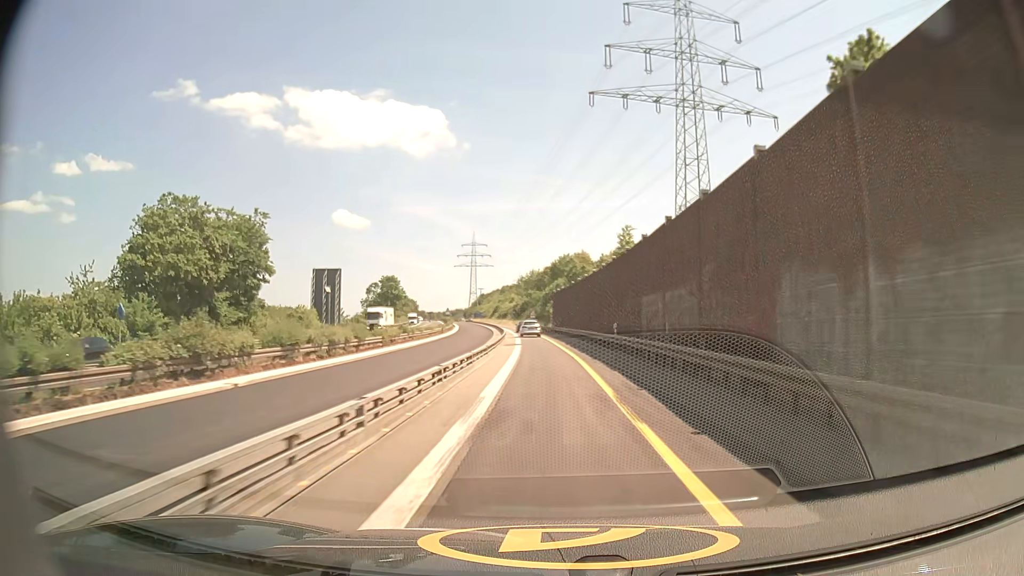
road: motorway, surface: asphalt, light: Day
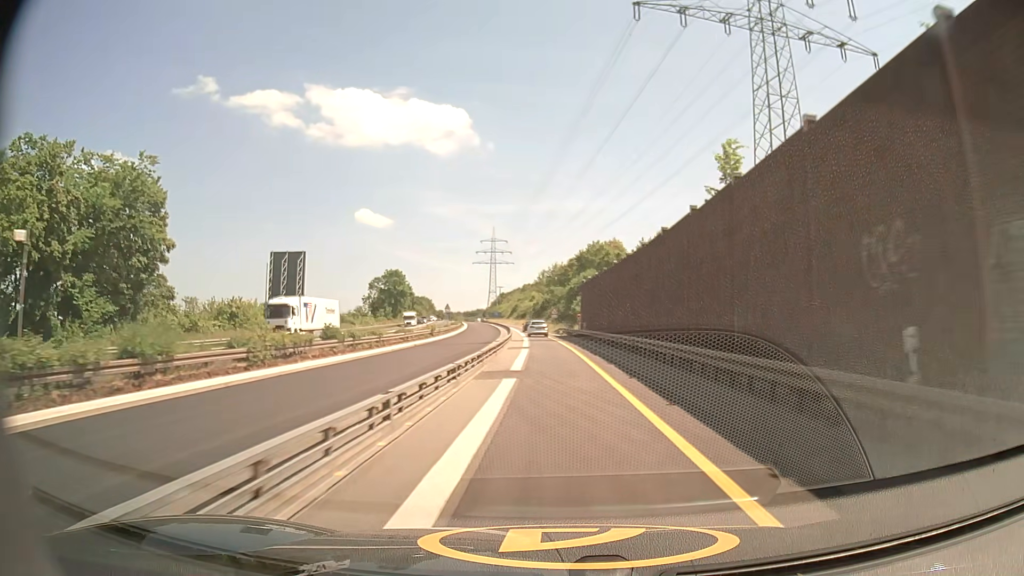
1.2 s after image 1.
(-0.5, +23.8) m; -2°
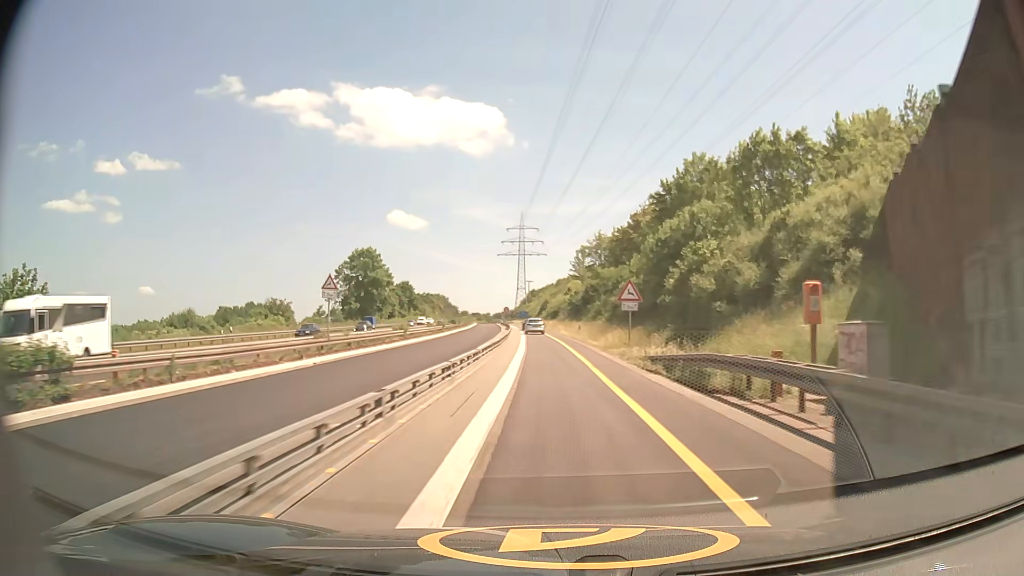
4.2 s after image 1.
(-1.4, +60.3) m; -3°
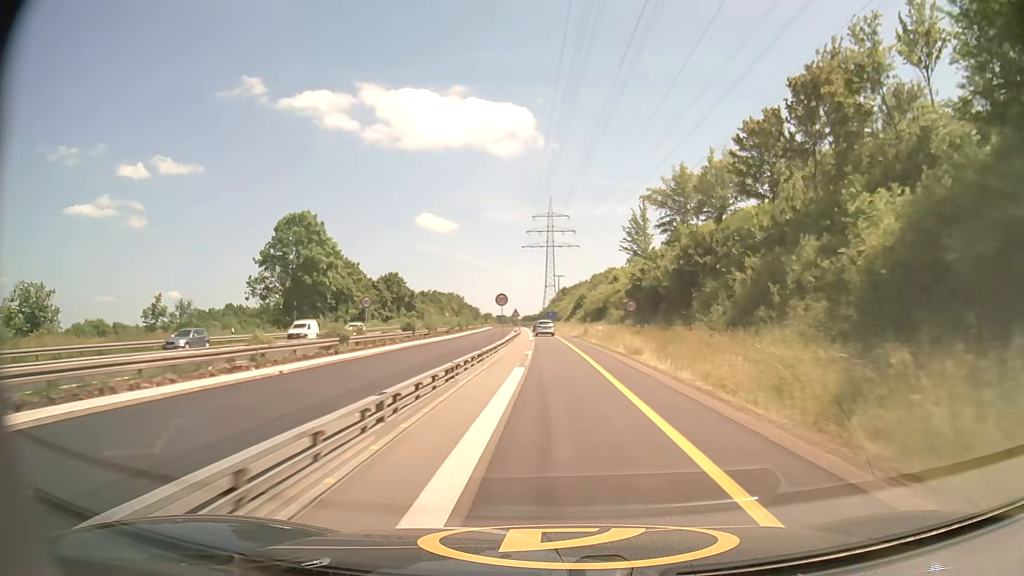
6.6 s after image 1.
(-1.1, +48.9) m; -3°
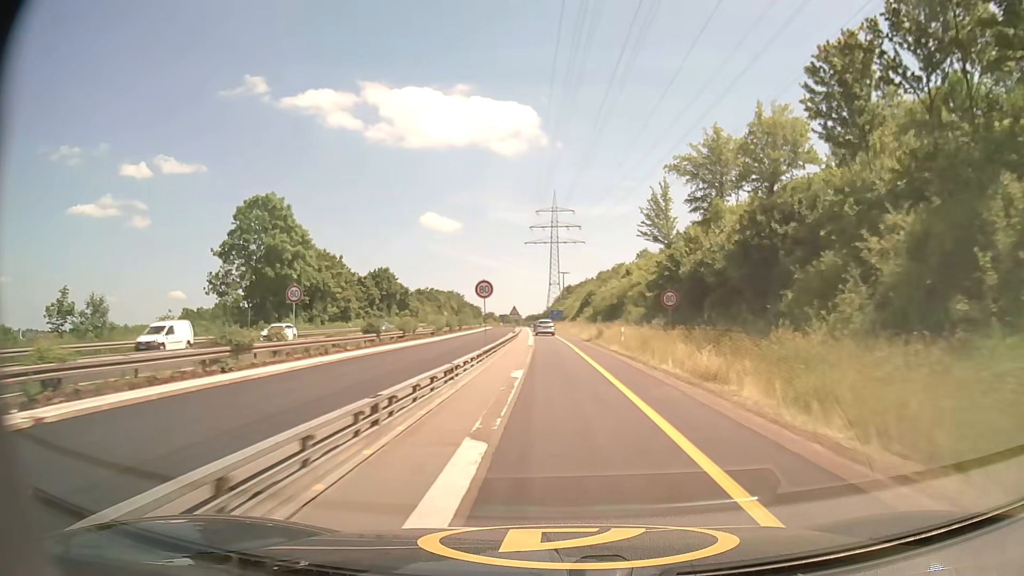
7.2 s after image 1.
(0.0, +12.3) m; 0°
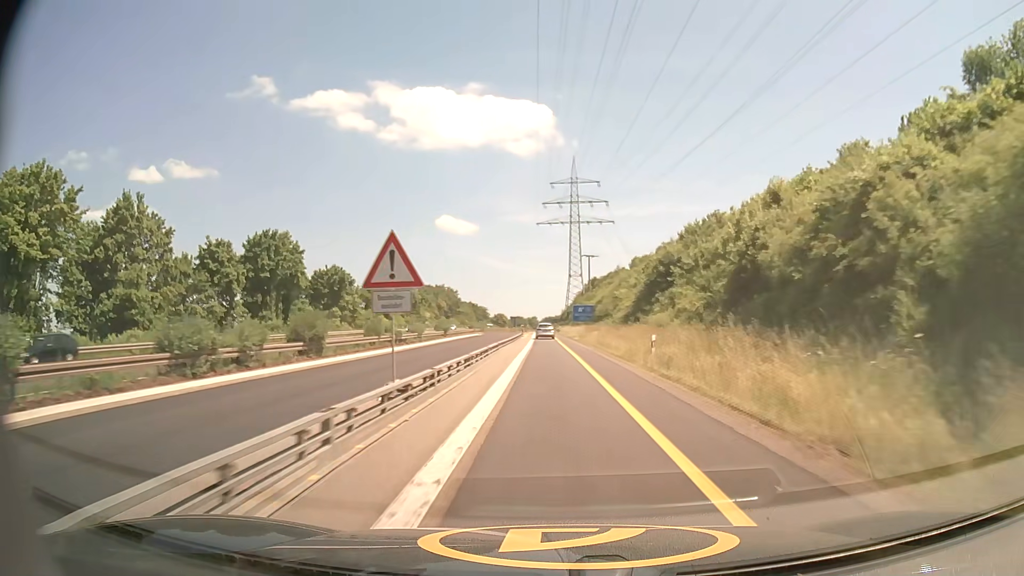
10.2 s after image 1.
(-0.8, +61.4) m; -2°
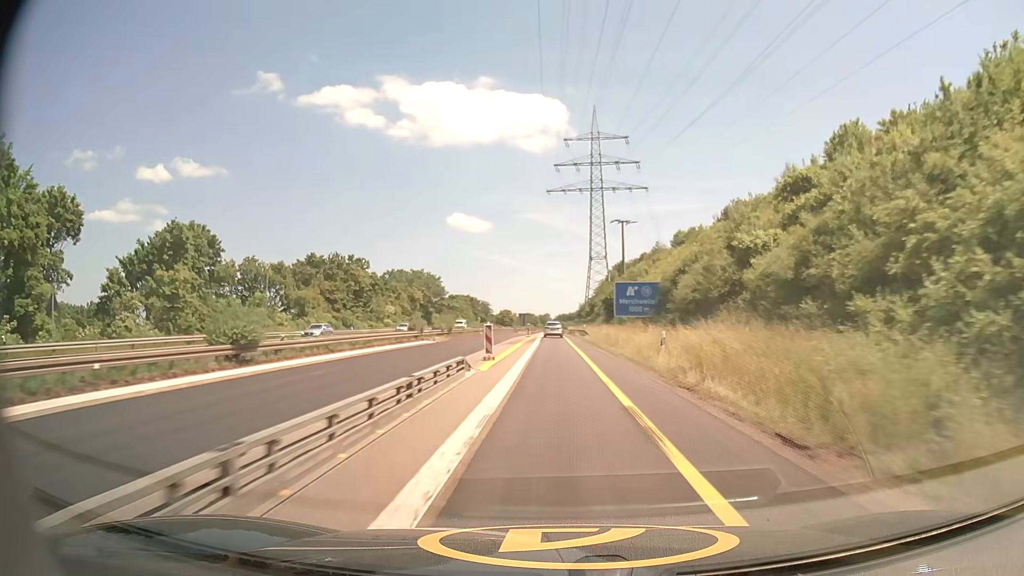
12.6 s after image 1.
(-0.4, +50.3) m; -1°
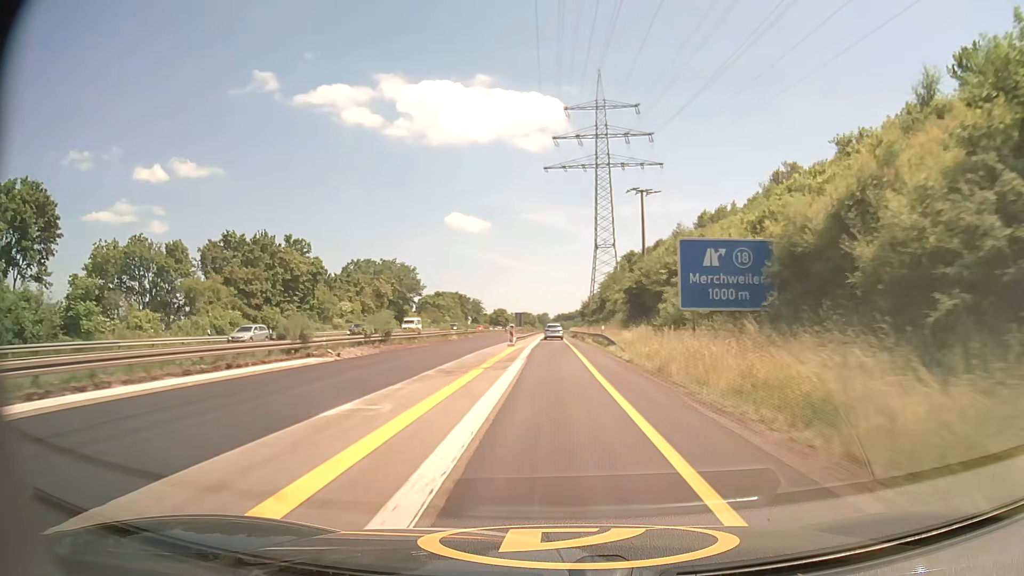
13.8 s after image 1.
(0.0, +25.2) m; 0°
(0, +10) (0, +20) (0, +30) (0, +40) (0, +50) (0, +60) (0, +70) (0, +80) (0, +90) (0, +100) m
